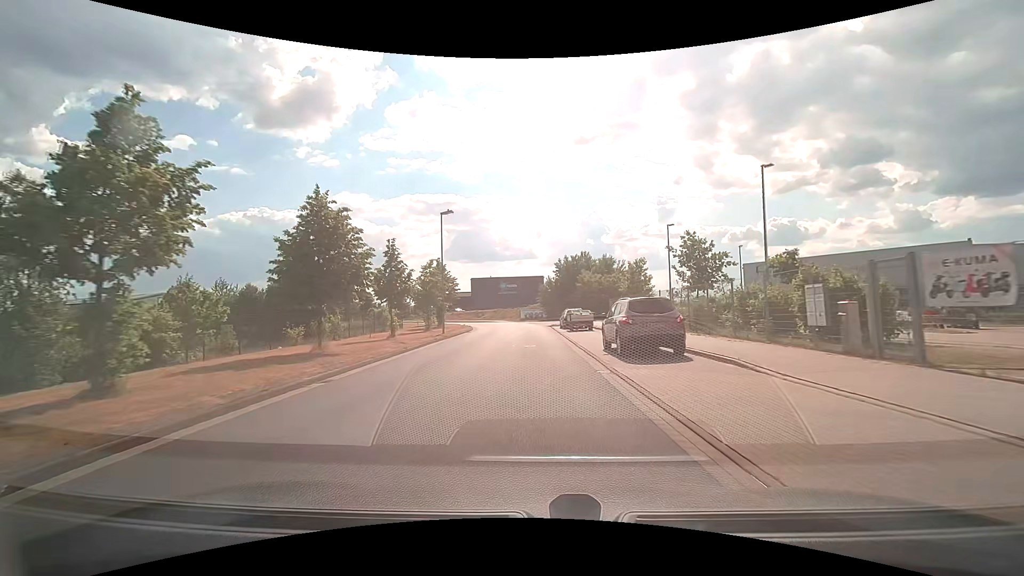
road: residential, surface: asphalt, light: Day
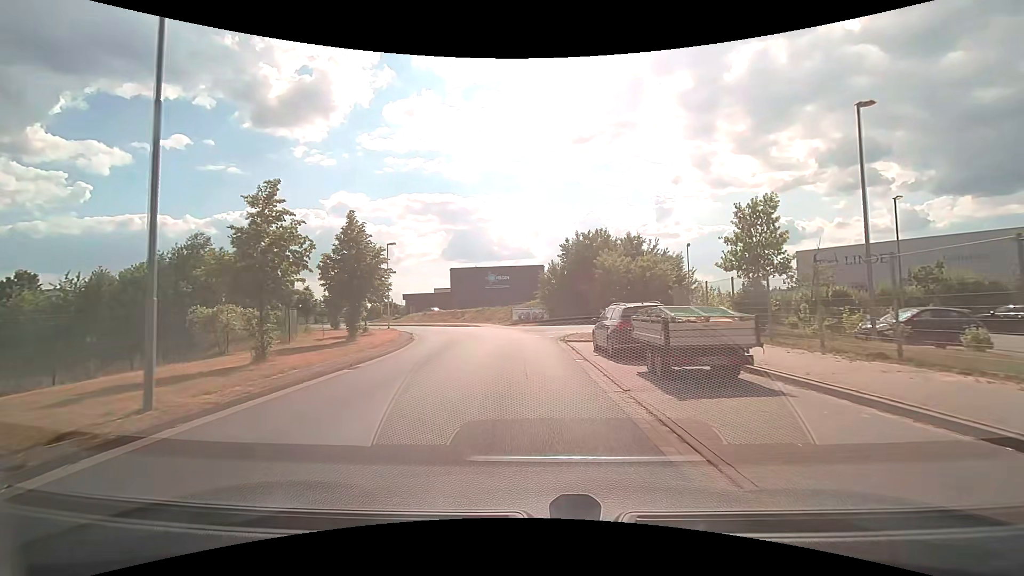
(+0.1, +23.2) m; 0°
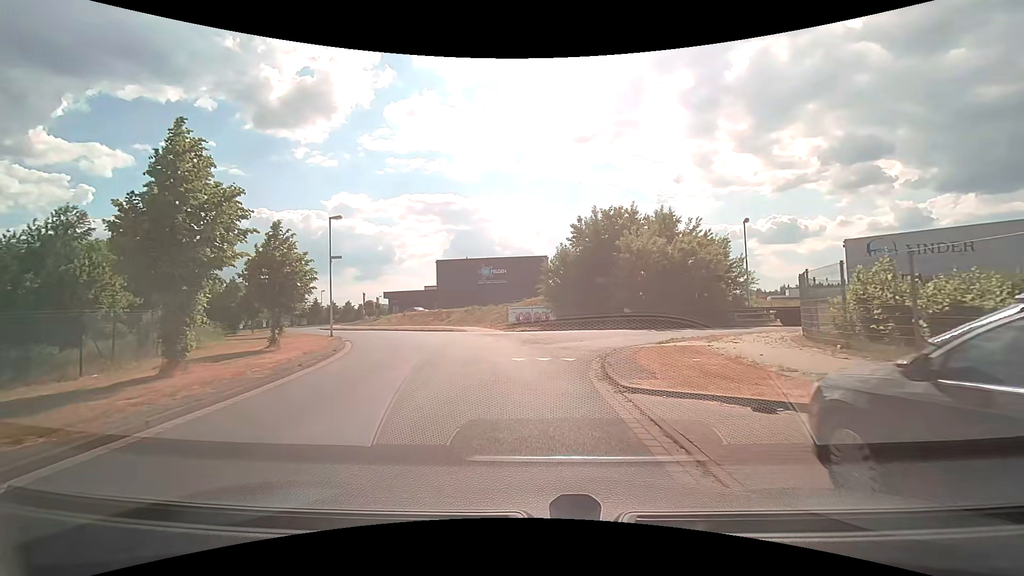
(0.0, +12.8) m; 0°
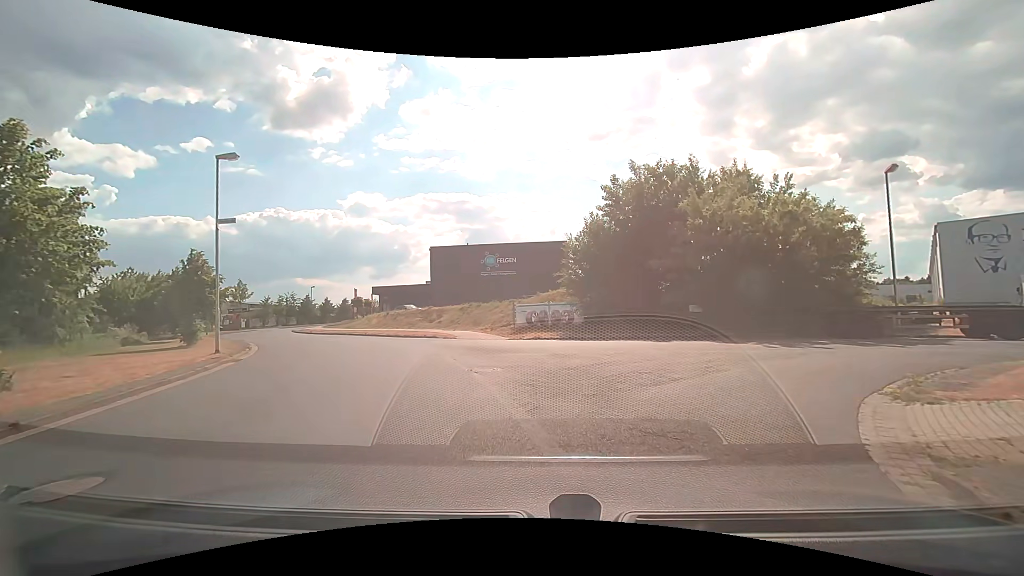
(-0.2, +12.8) m; -2°
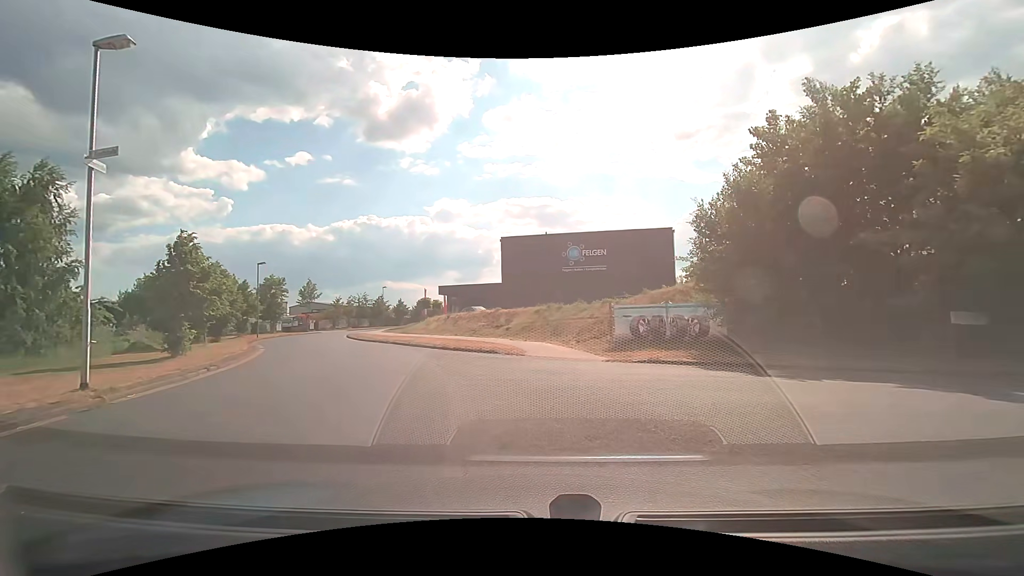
(-0.6, +10.0) m; -8°
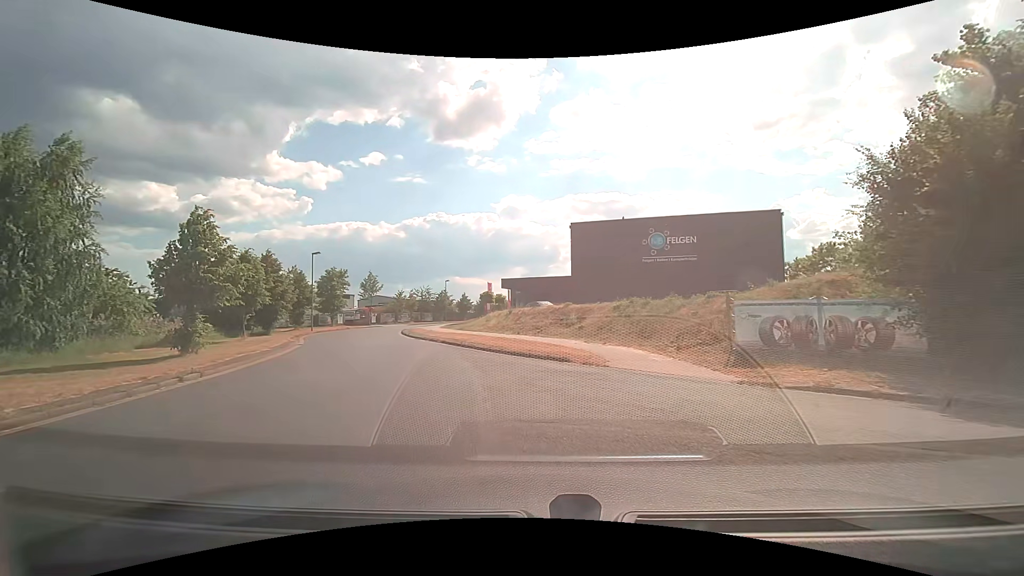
(-0.4, +5.4) m; -8°
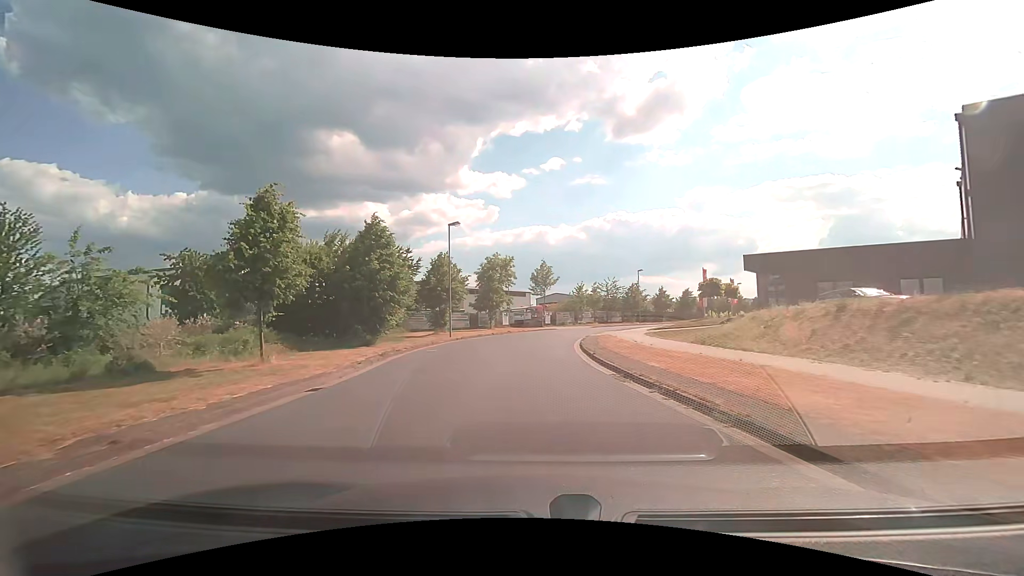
(-4.4, +19.0) m; -22°
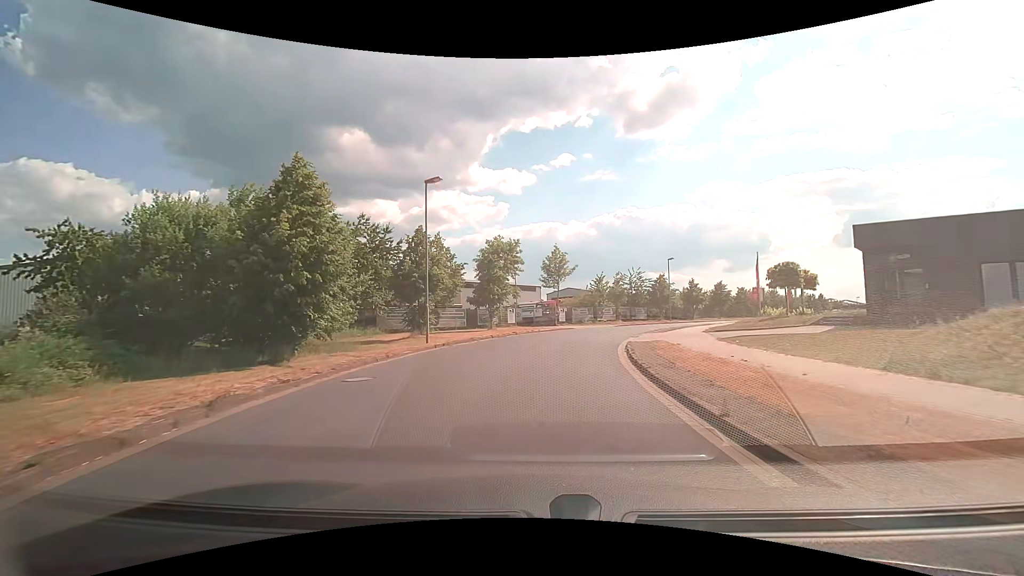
(-0.2, +10.4) m; -1°
(0, +10) (+1, +20) (+3, +30) (+6, +39) (+11, +48) (+17, +56) (+23, +64) (+29, +72) (+36, +79) (+42, +87) m
